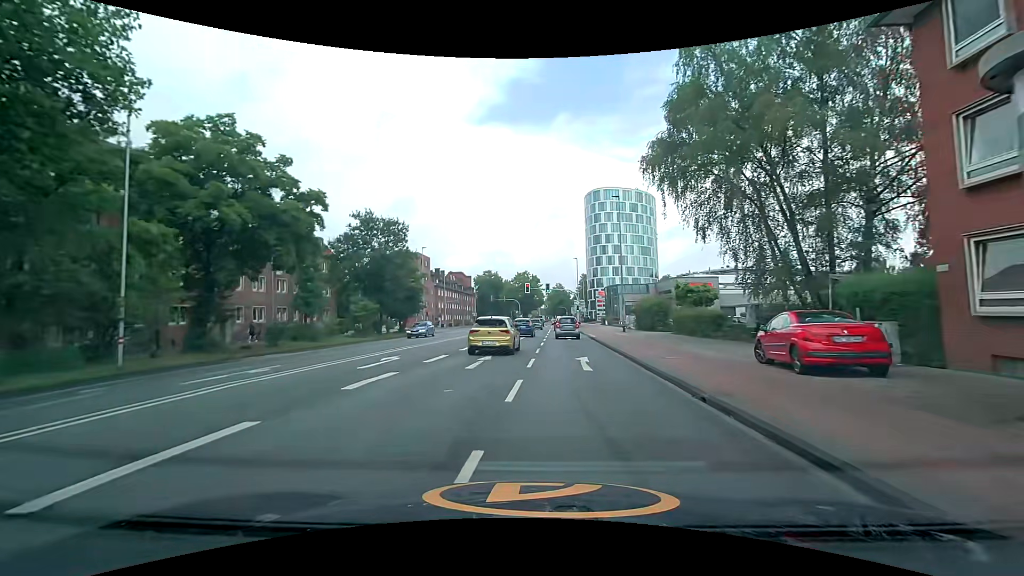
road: secondary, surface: asphalt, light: Day
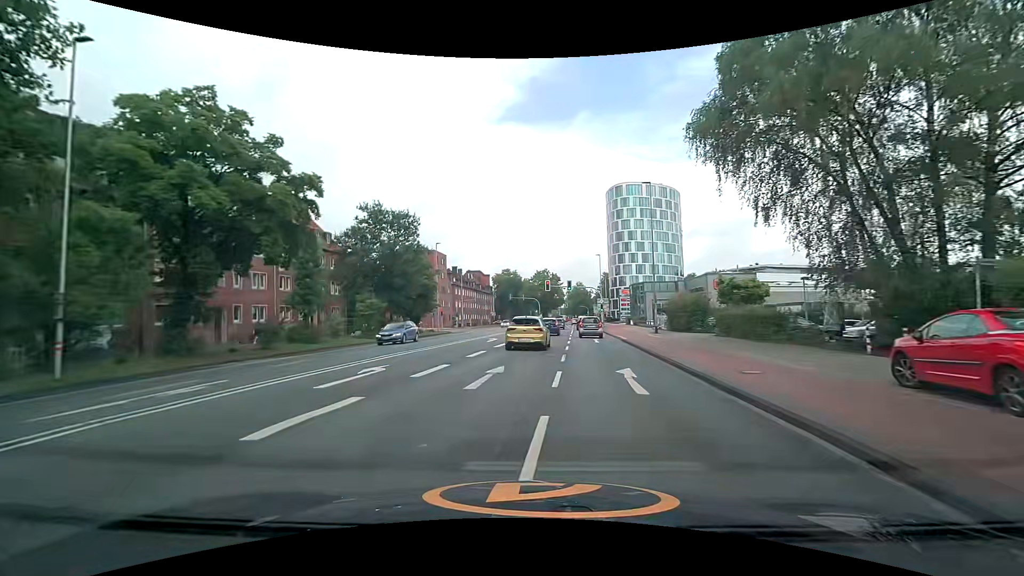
(-0.1, +4.2) m; -3°
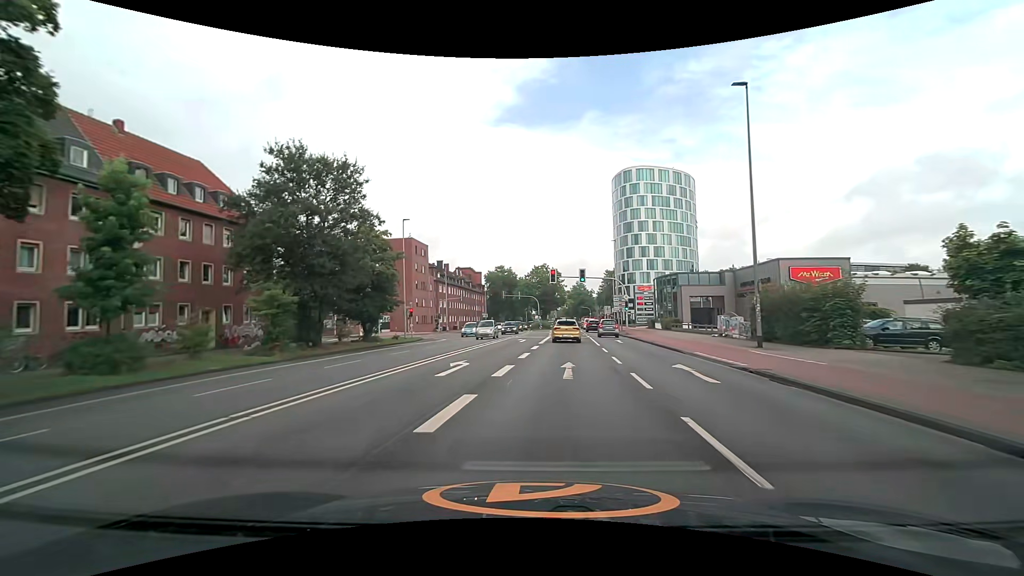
(-0.3, +17.7) m; +1°
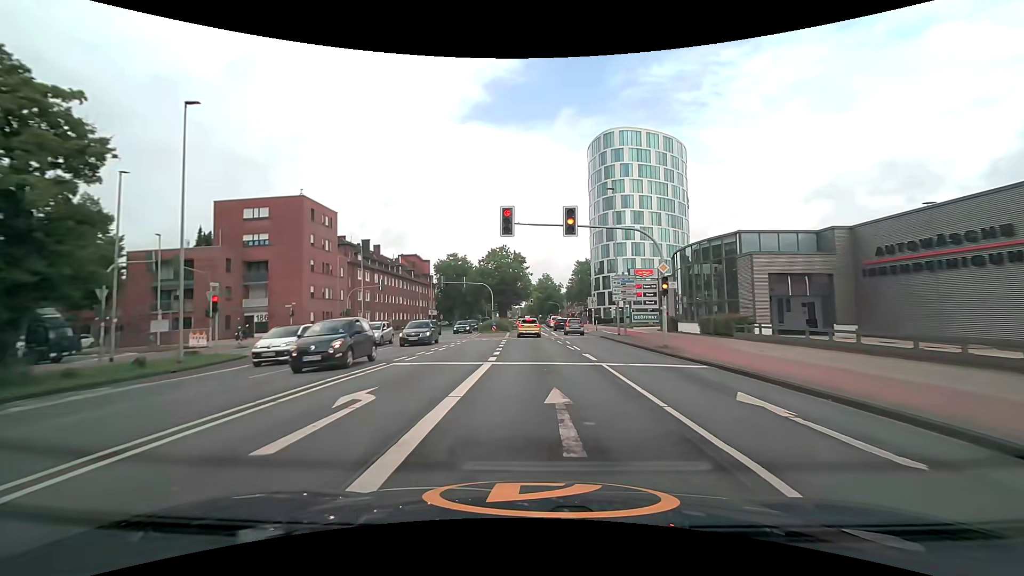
(+1.5, +27.1) m; +4°
(0, +10) (0, +20) (0, +30) (0, +40) (0, +50) (0, +60) (-1, +70) (-1, +80) (-1, +90) (-1, +100) m
